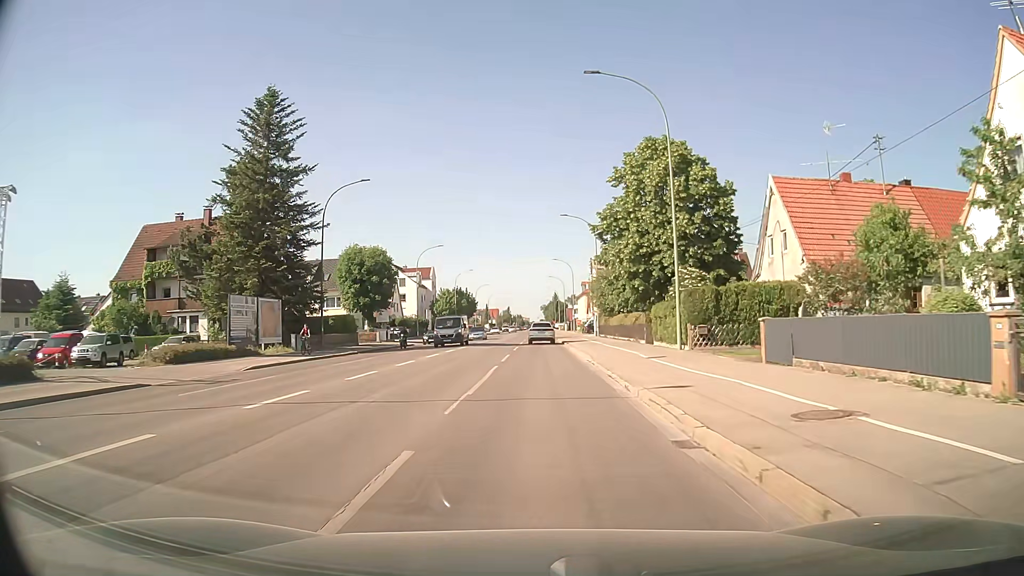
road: secondary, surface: asphalt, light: Day
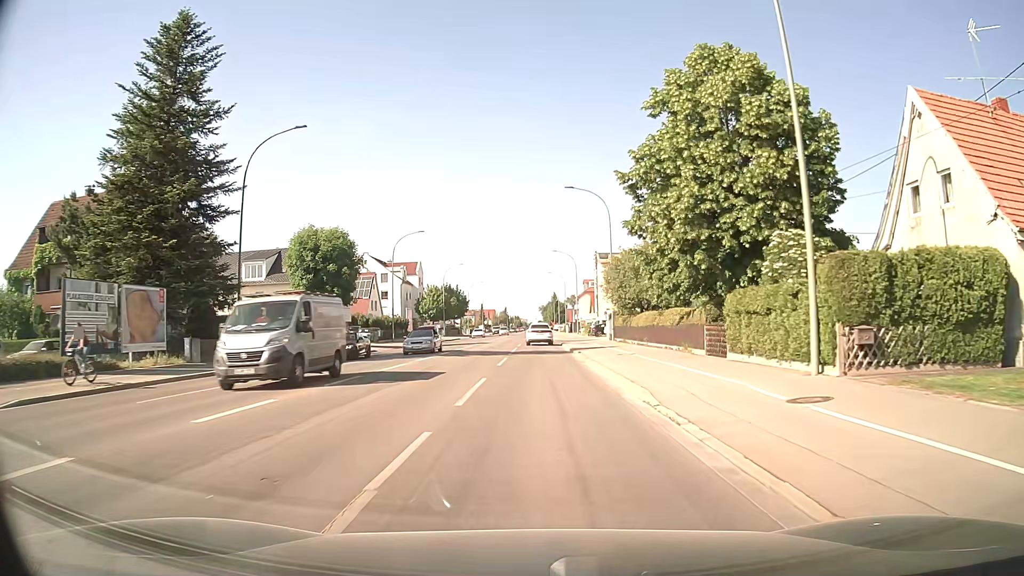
(0.0, +14.0) m; 0°
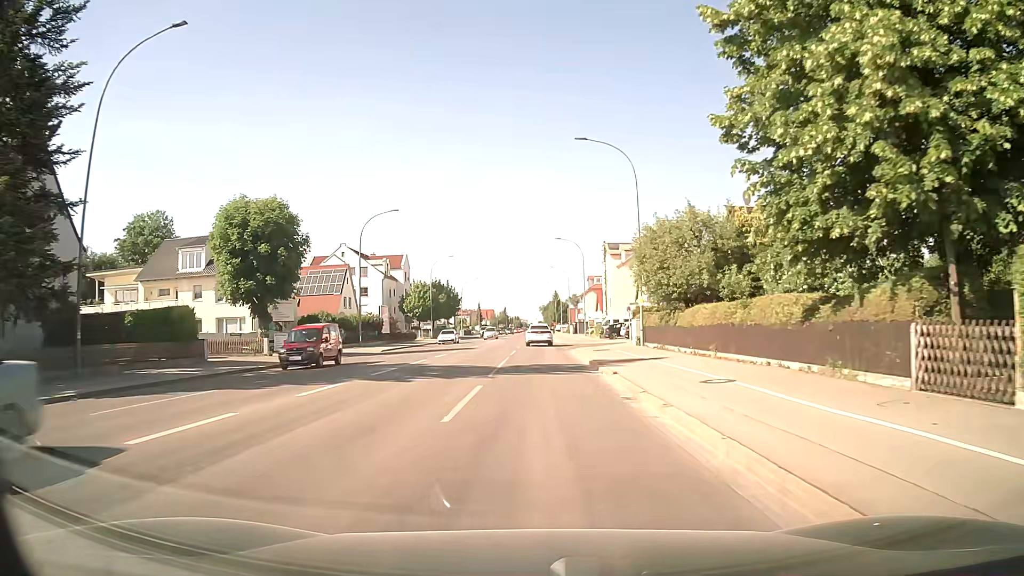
(+0.1, +14.0) m; +1°
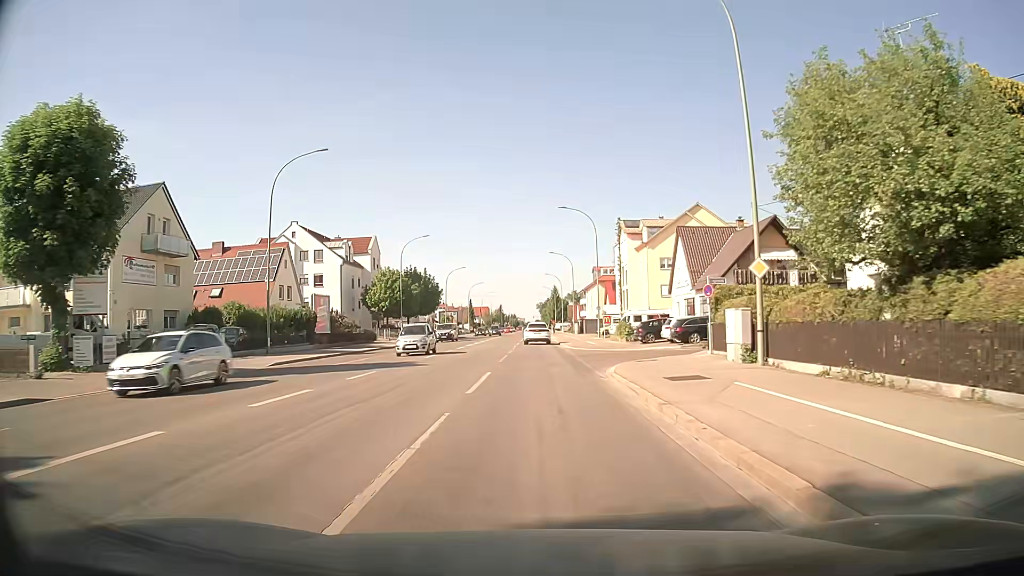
(-0.1, +20.5) m; 0°
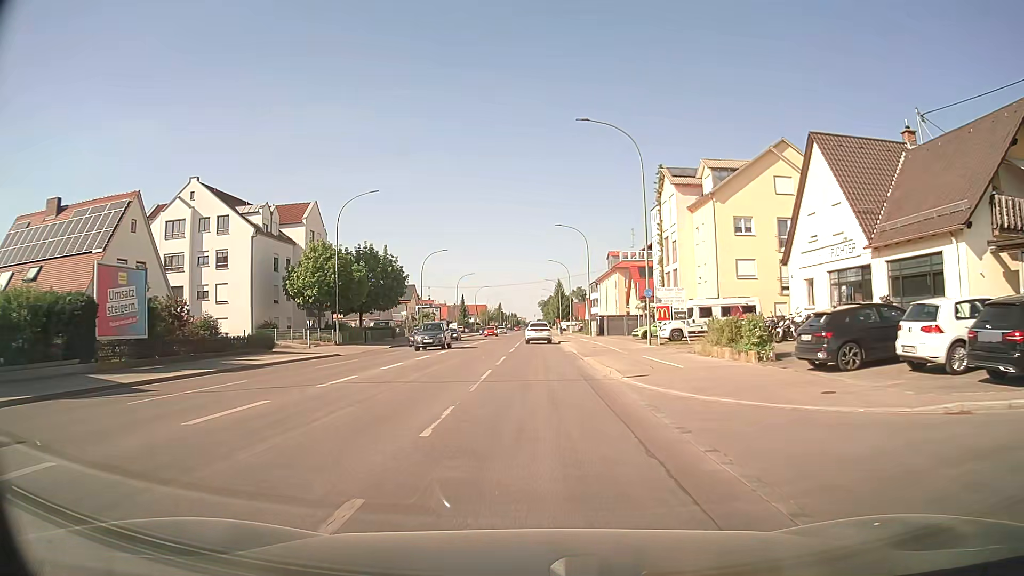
(0.0, +26.6) m; 0°
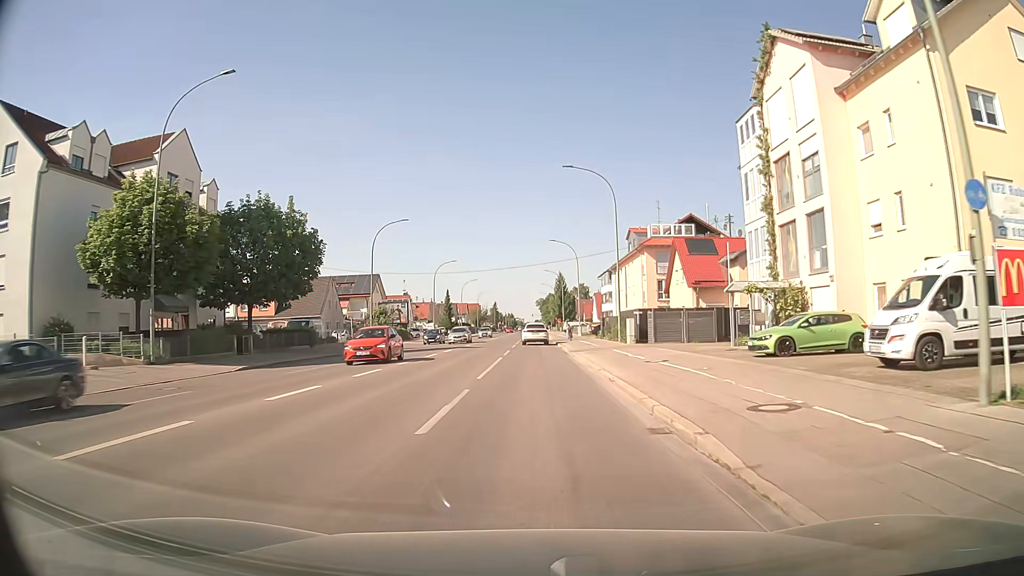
(+0.1, +27.3) m; +1°
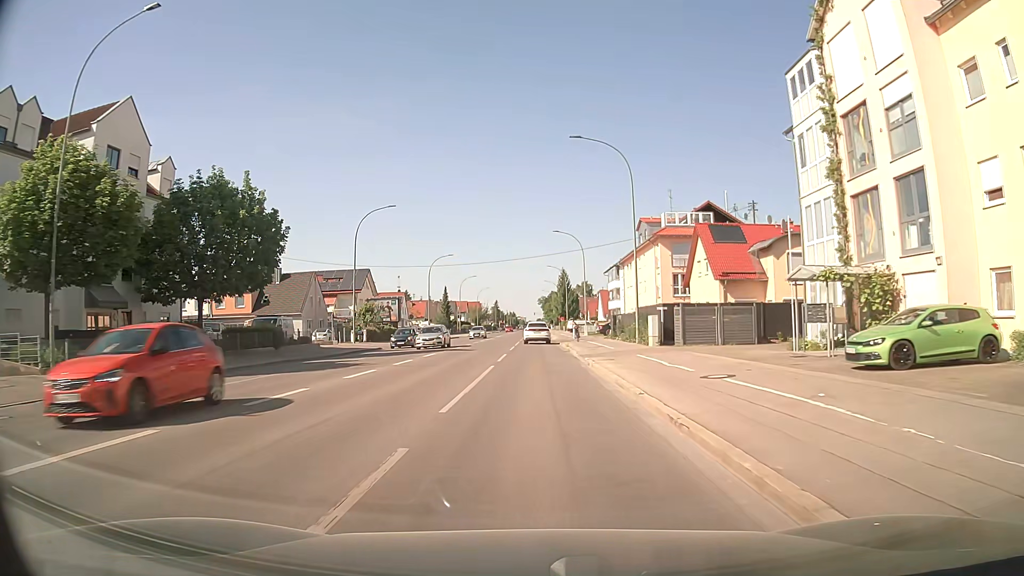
(-0.1, +7.1) m; 0°
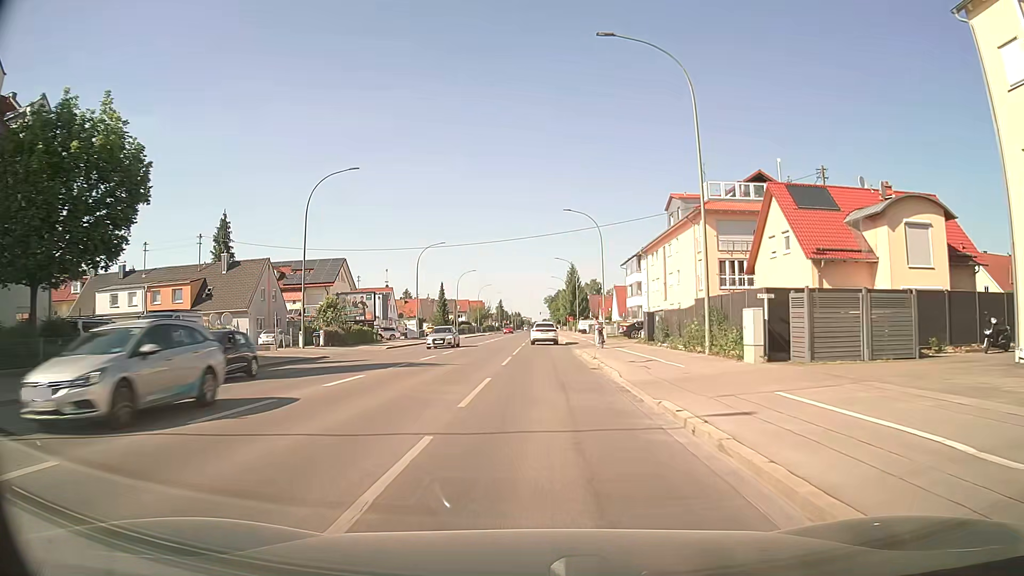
(-0.1, +14.6) m; -1°
(0, +10) (0, +20) (0, +30) (0, +40) (0, +50) (+1, +60) (+1, +70) (+1, +80) (+1, +90) (+1, +100) m
